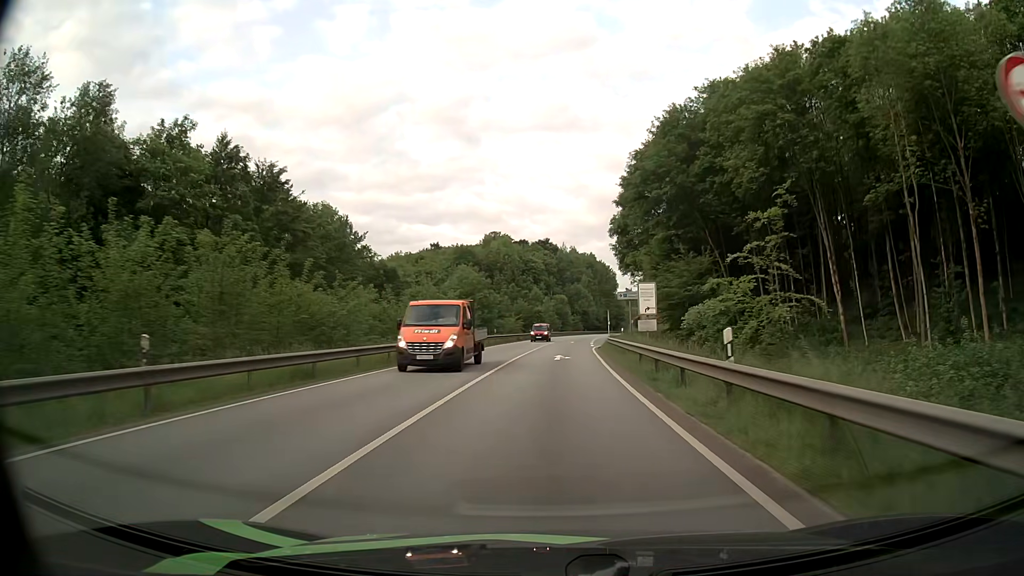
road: primary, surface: asphalt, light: Day
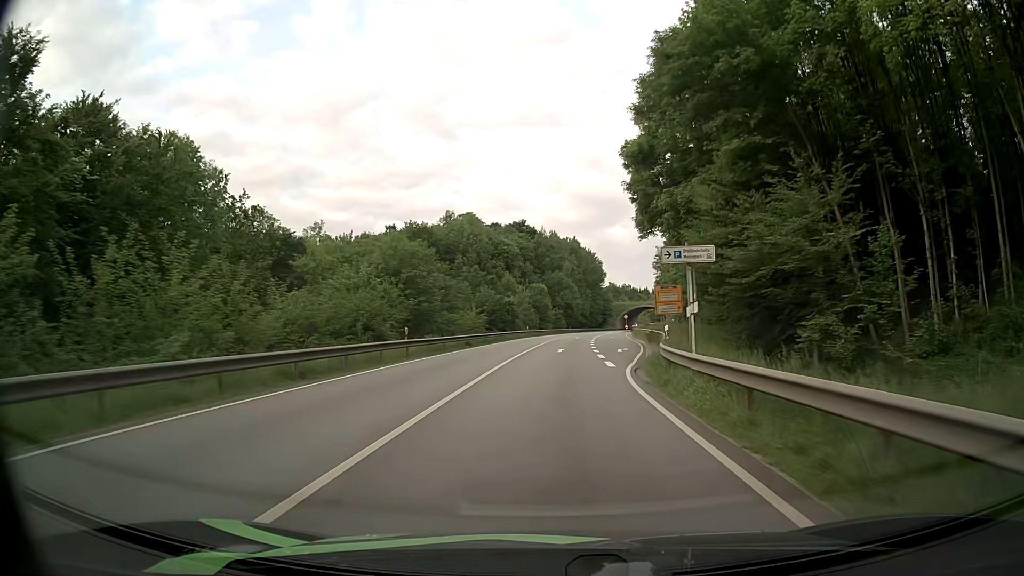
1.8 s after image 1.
(+0.4, +29.3) m; +2°
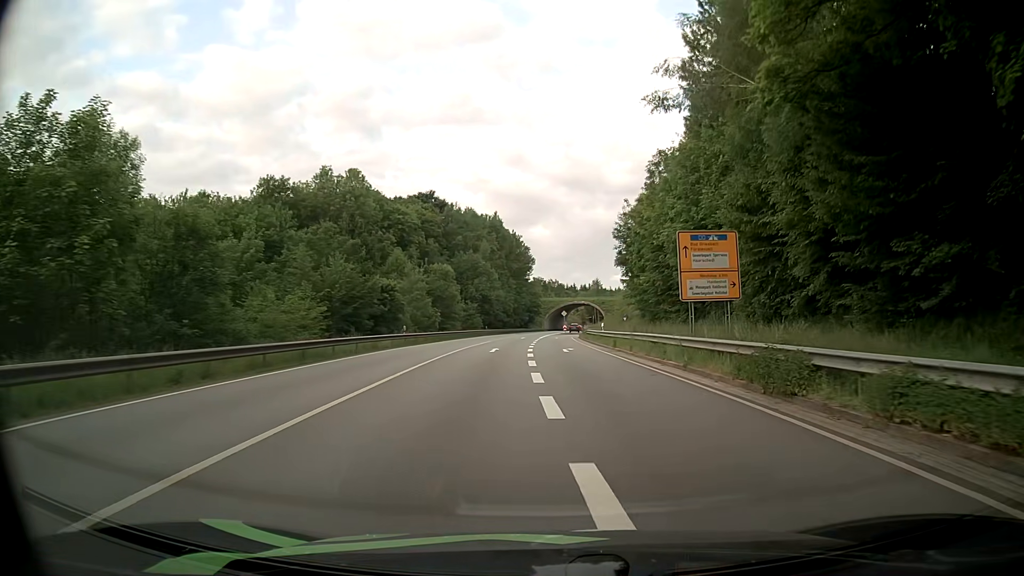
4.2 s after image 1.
(+1.4, +36.1) m; +6°
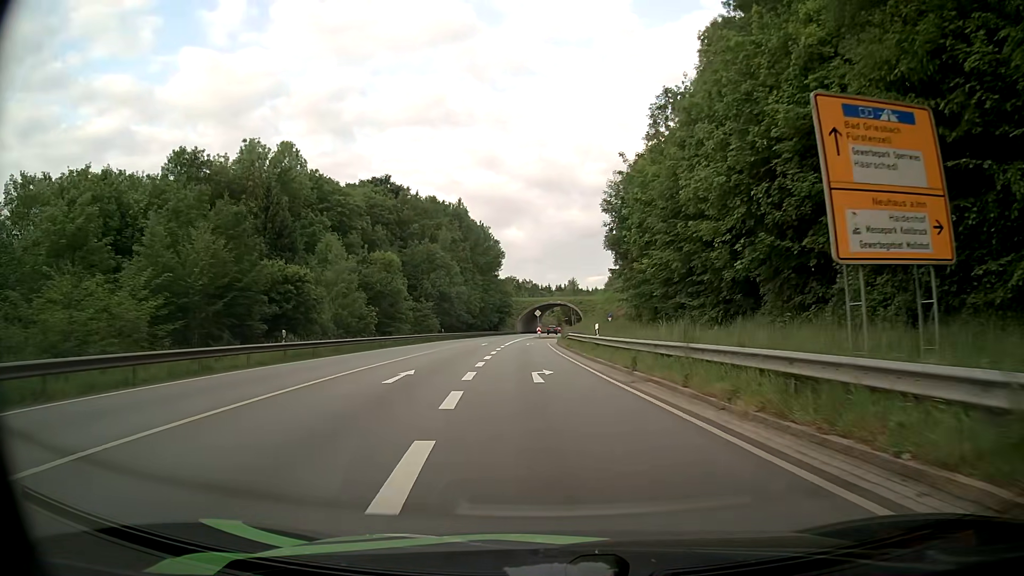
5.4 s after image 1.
(+0.5, +16.7) m; +2°
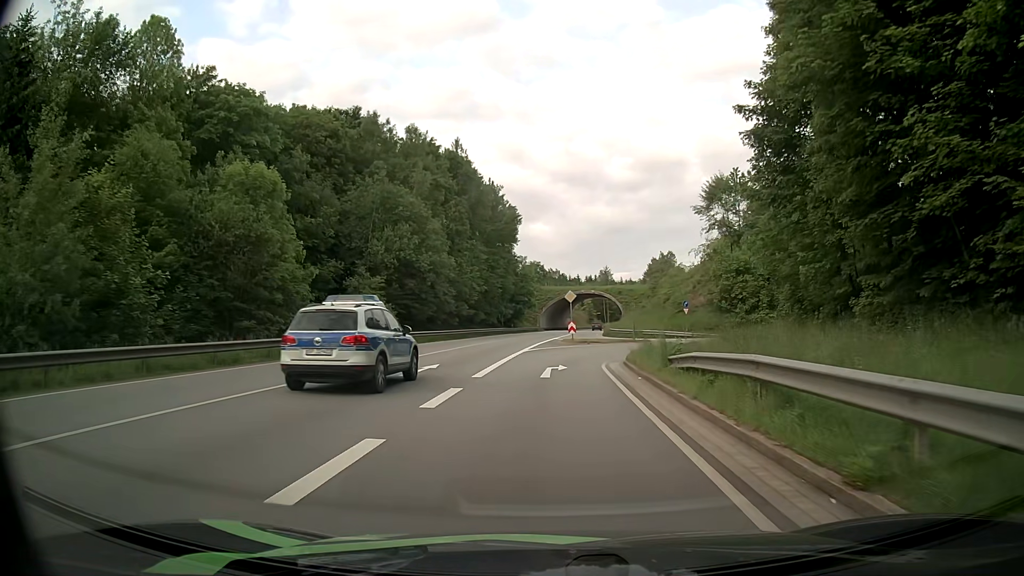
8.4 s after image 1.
(-0.8, +35.8) m; -2°
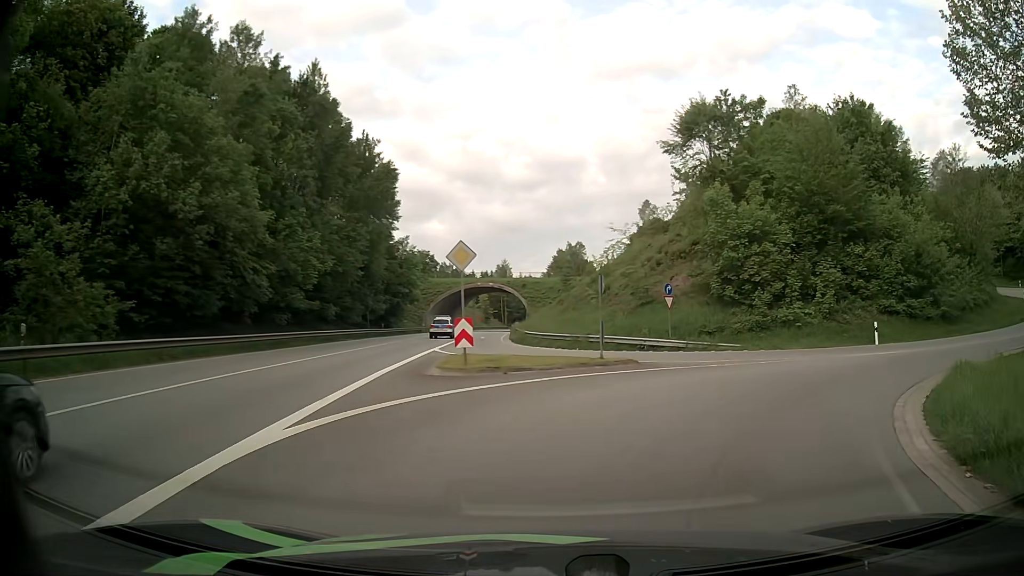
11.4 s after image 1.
(+0.7, +25.0) m; +10°
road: primary_link
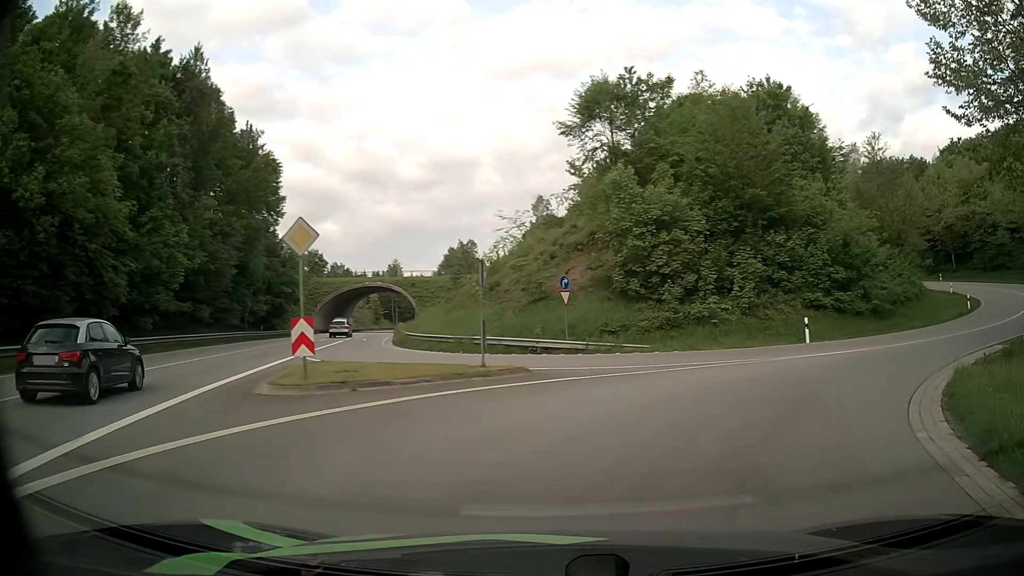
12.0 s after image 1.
(+0.3, +4.1) m; +9°
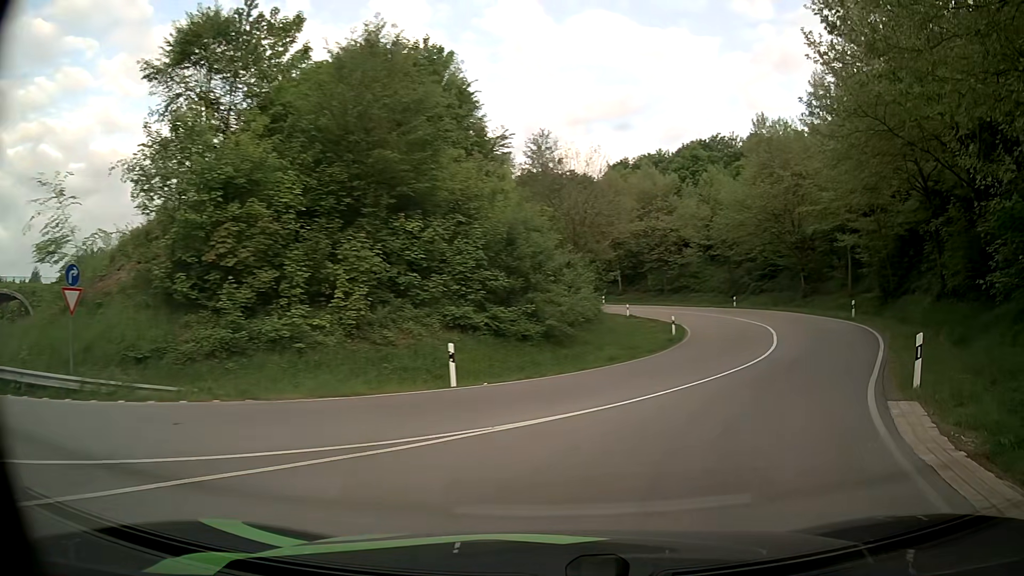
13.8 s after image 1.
(+3.0, +11.3) m; +31°
